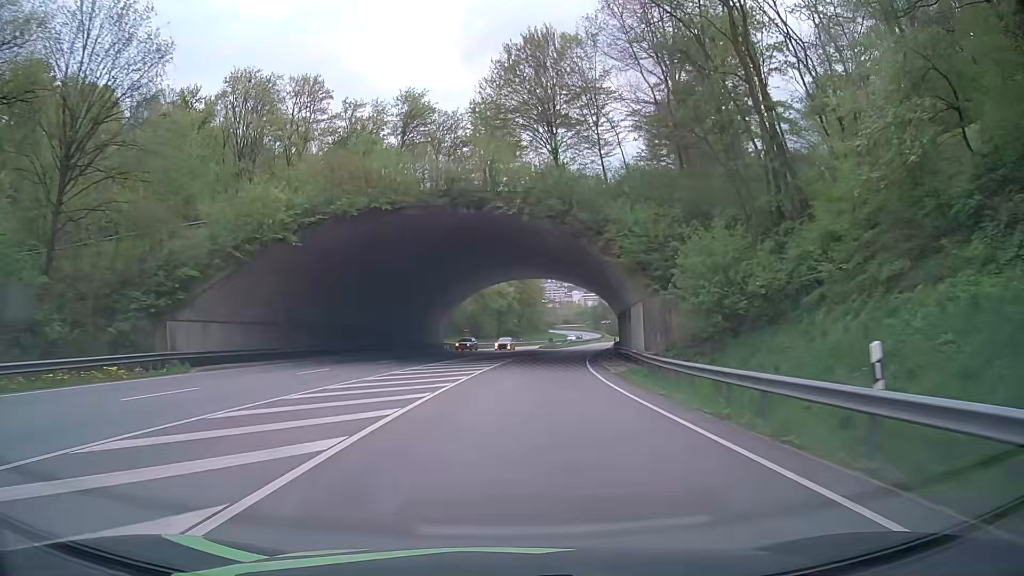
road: primary_link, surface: asphalt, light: Day
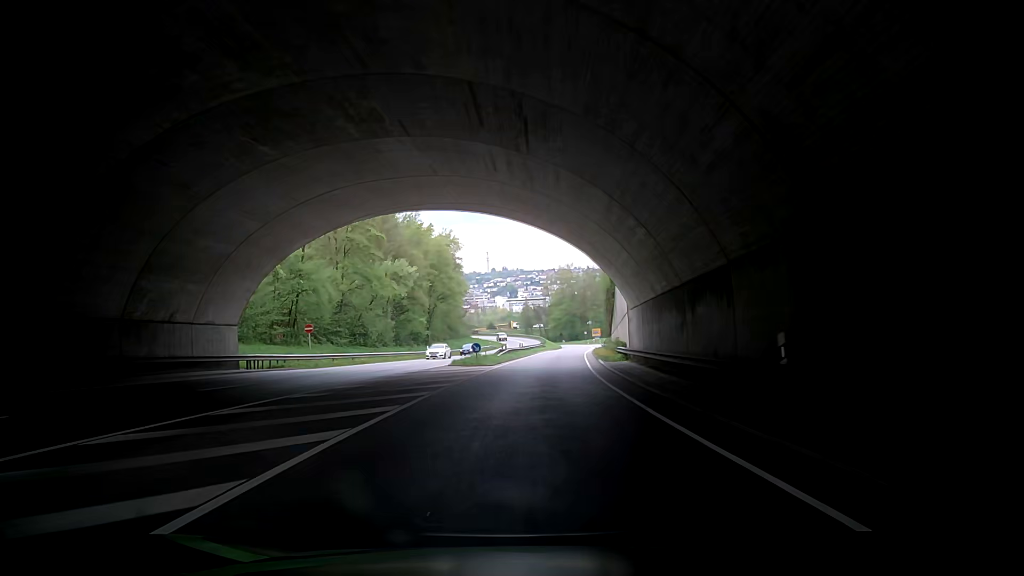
(+2.3, +43.0) m; +7°
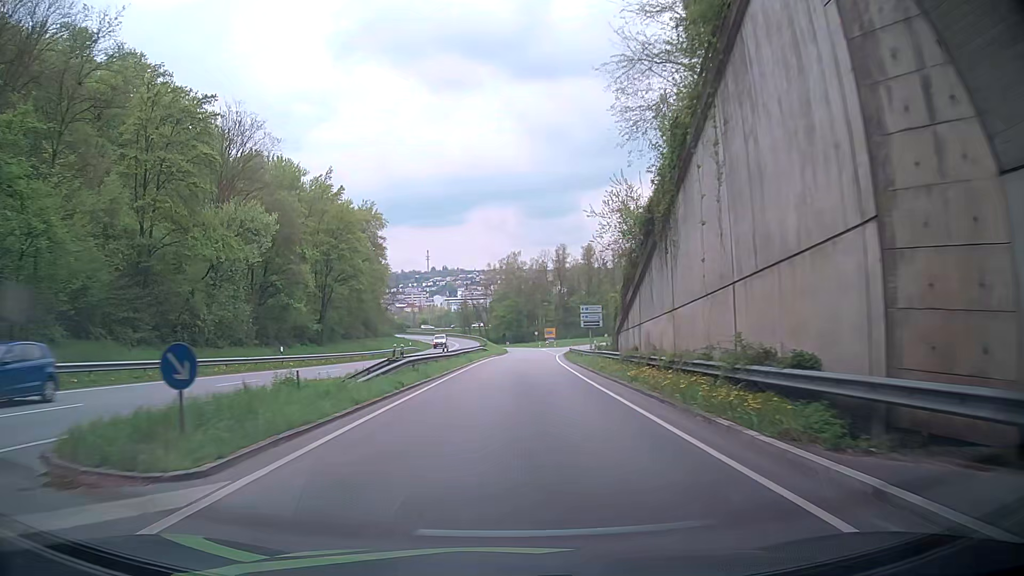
(+2.4, +32.1) m; +7°
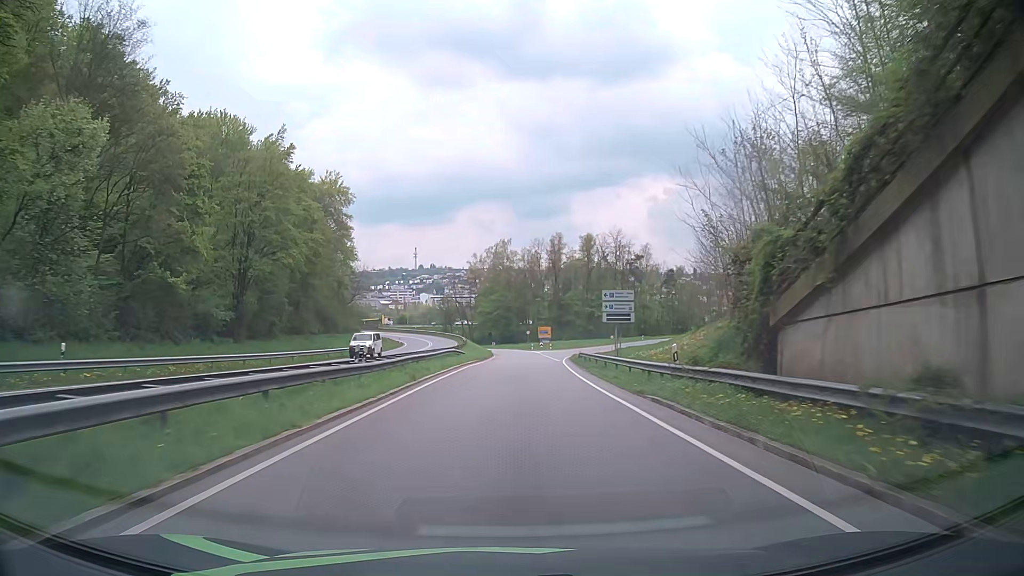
(-0.5, +21.4) m; 0°
(0, +10) (0, +20) (0, +30) (+1, +40) (+1, +50) (+2, +60) (+3, +70) (+5, +80) (+7, +90) (+10, +99) m
